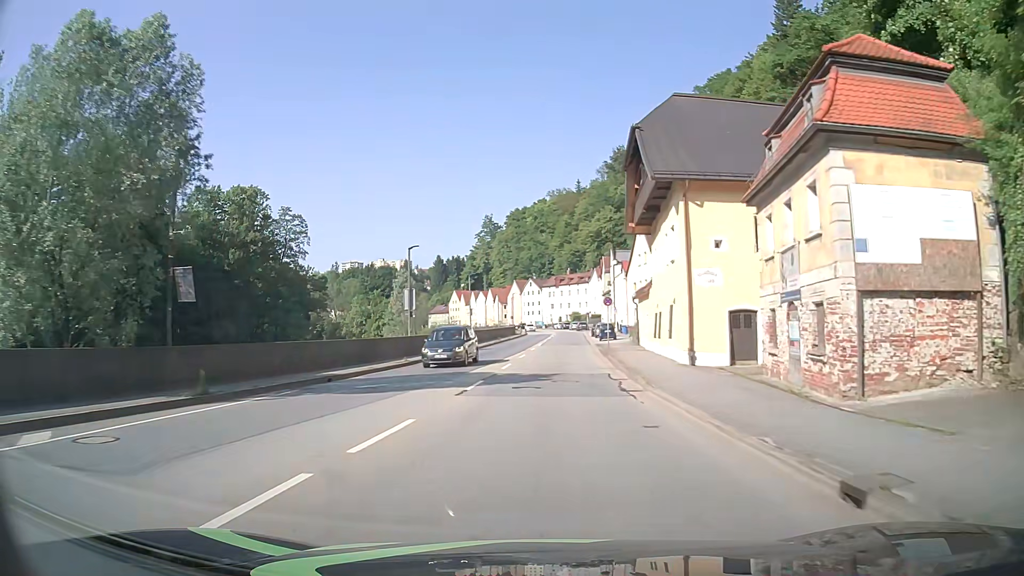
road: primary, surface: asphalt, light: Day
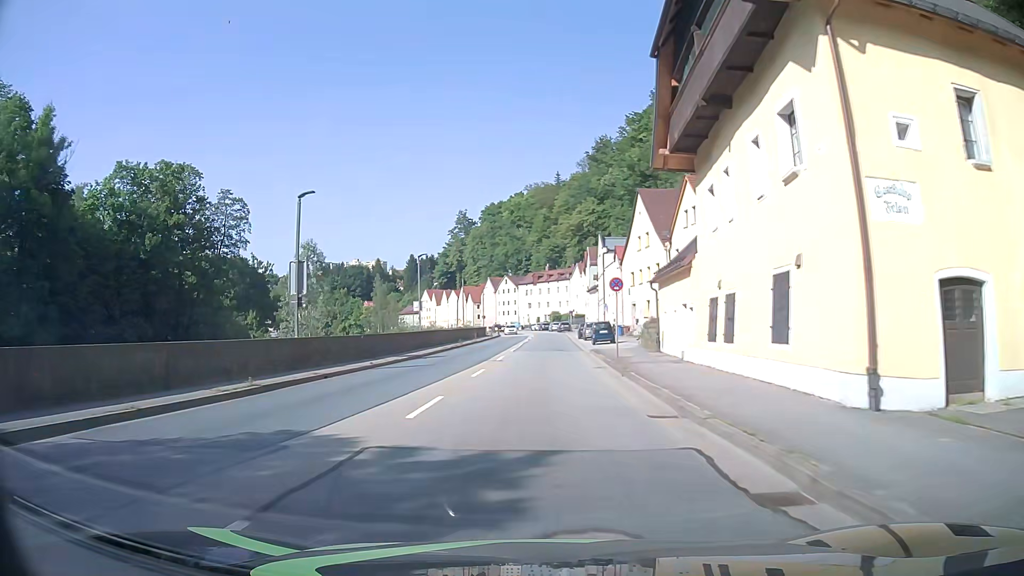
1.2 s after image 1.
(+0.3, +15.1) m; +2°
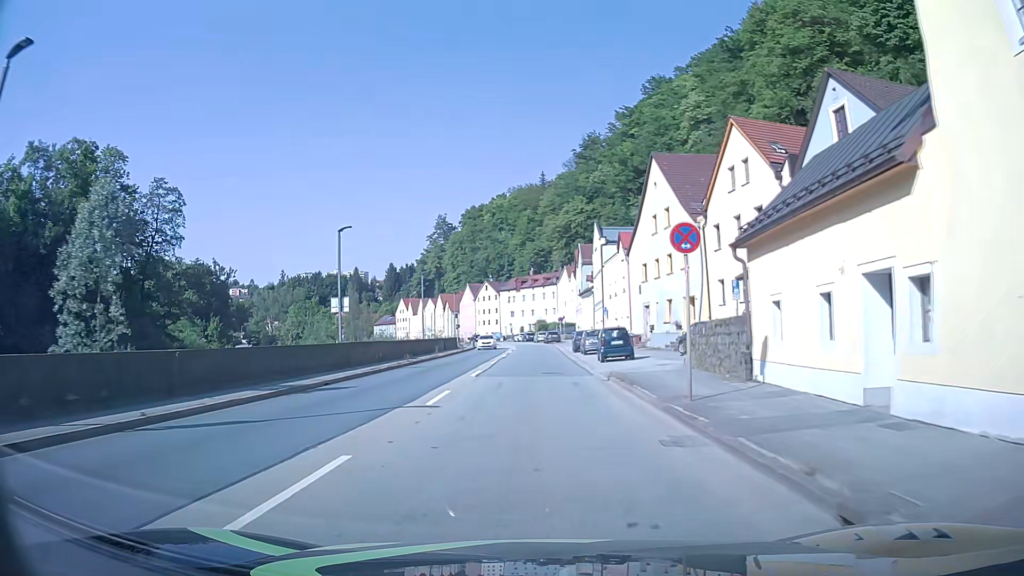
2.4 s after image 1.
(+0.1, +15.1) m; +1°
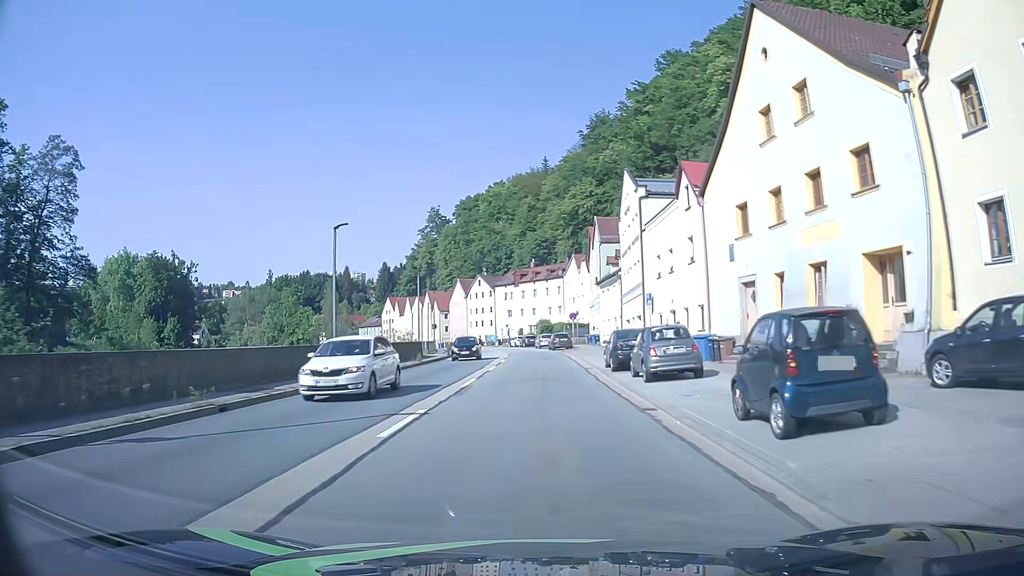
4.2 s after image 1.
(+0.2, +22.5) m; +1°
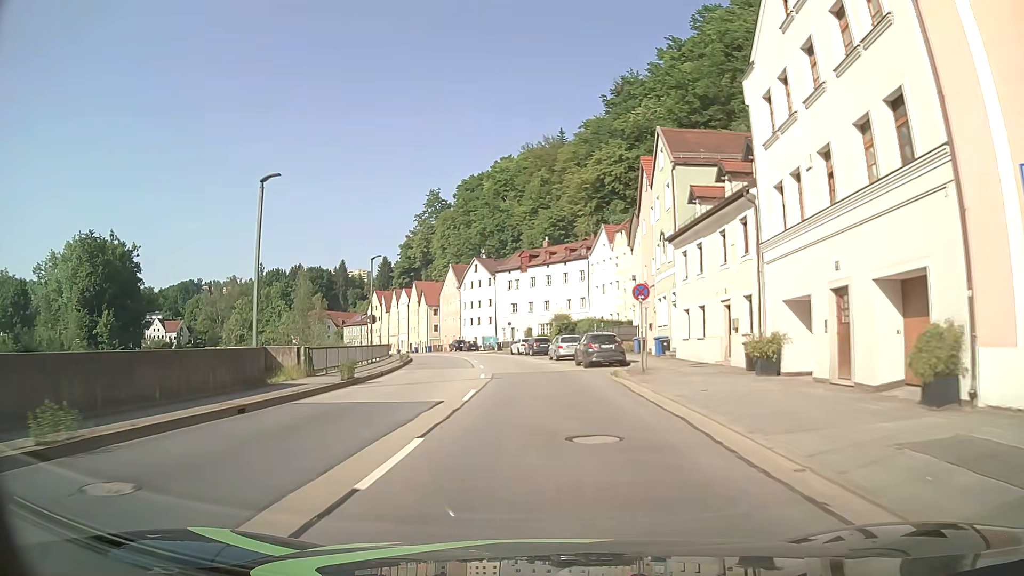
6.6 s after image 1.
(-0.4, +30.0) m; -1°
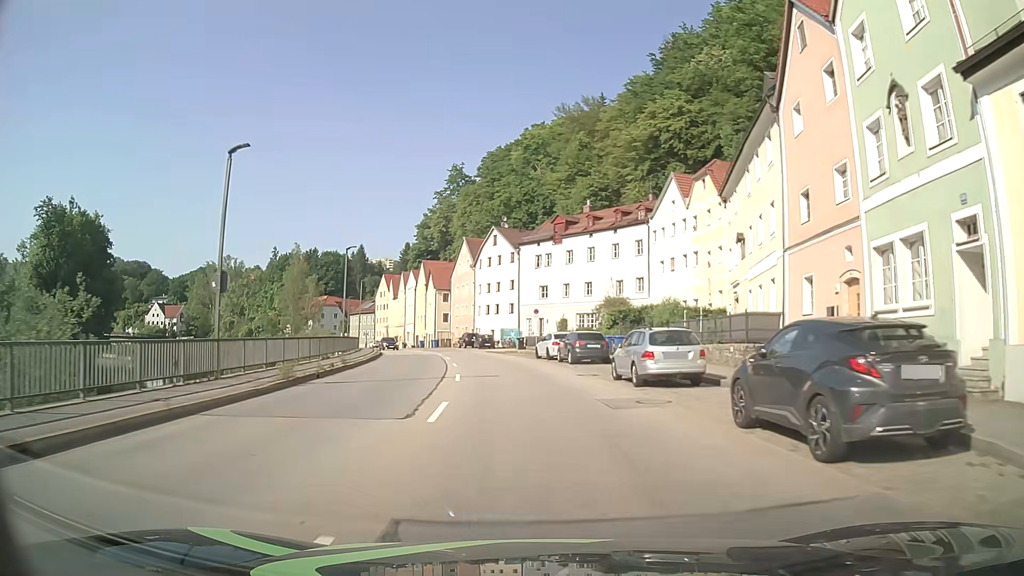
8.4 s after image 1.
(-0.5, +22.6) m; -2°
(0, +10) (-1, +20) (-2, +30) (-3, +40) (-5, +50) (-7, +59) (-10, +69) (-13, +78) (-17, +88) (-21, +97) m
